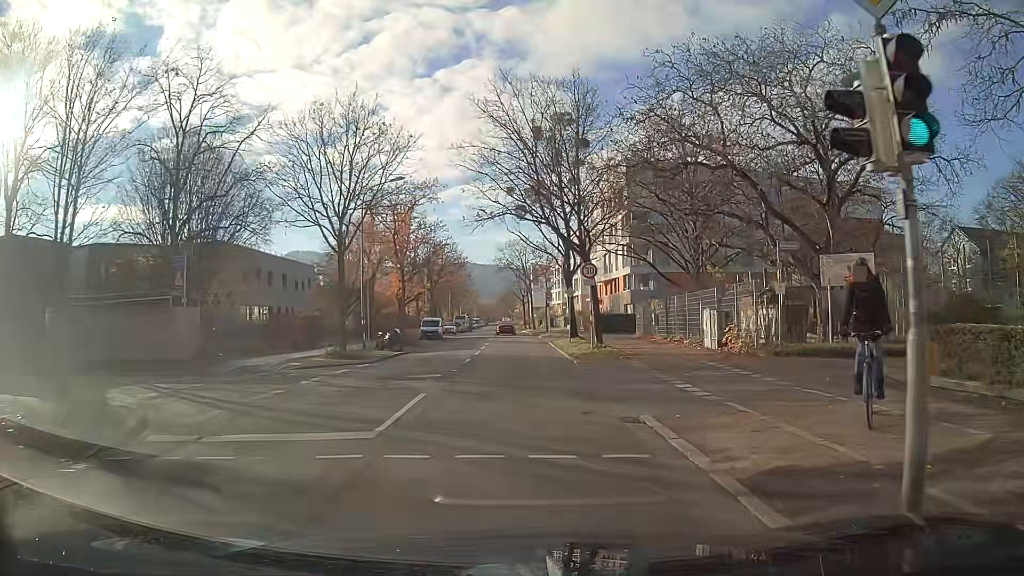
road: tertiary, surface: asphalt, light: Day
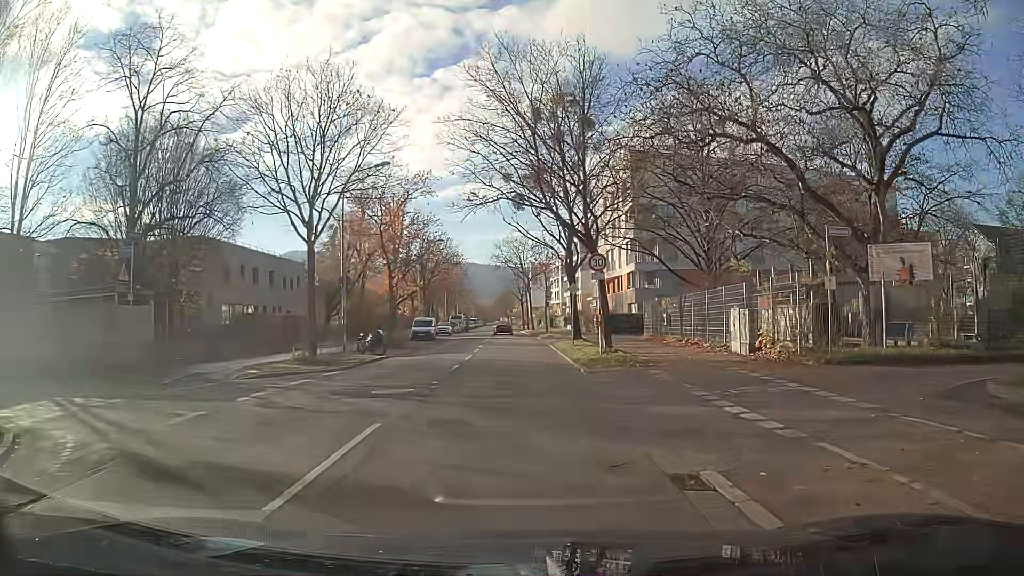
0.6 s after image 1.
(0.0, +3.5) m; -2°
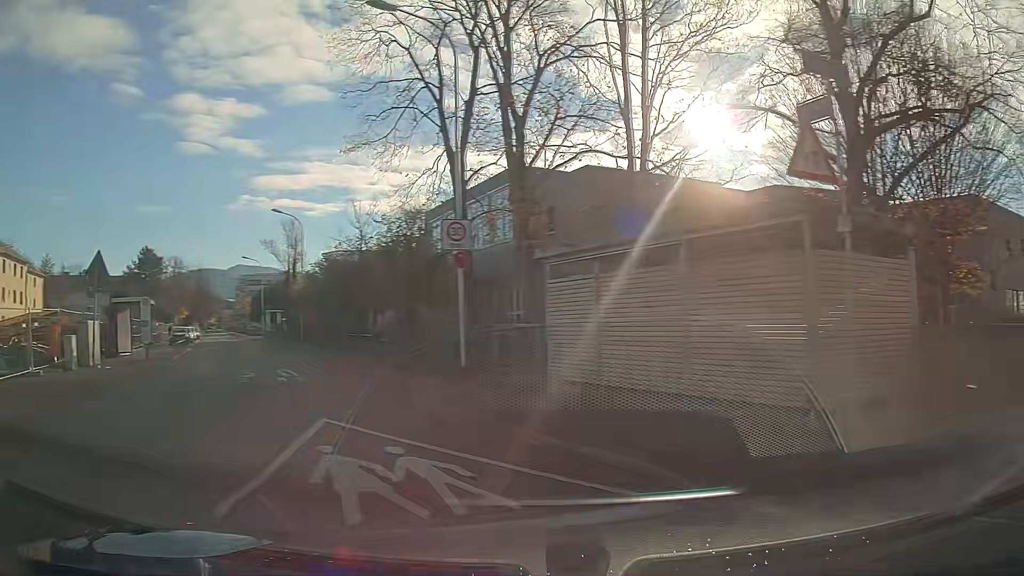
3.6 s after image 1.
(-6.9, +12.1) m; -70°
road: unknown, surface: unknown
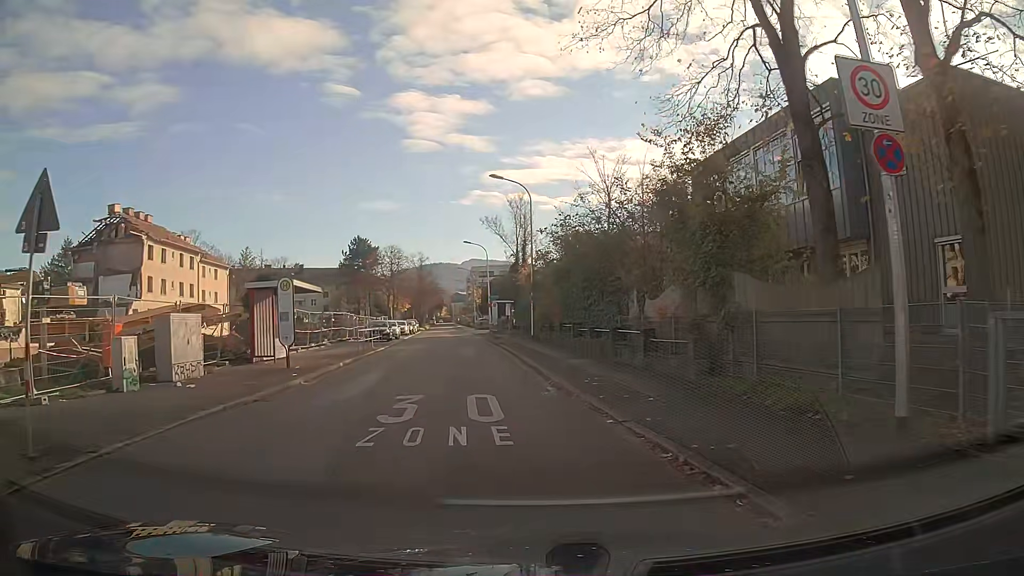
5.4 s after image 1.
(-1.8, +9.9) m; -16°
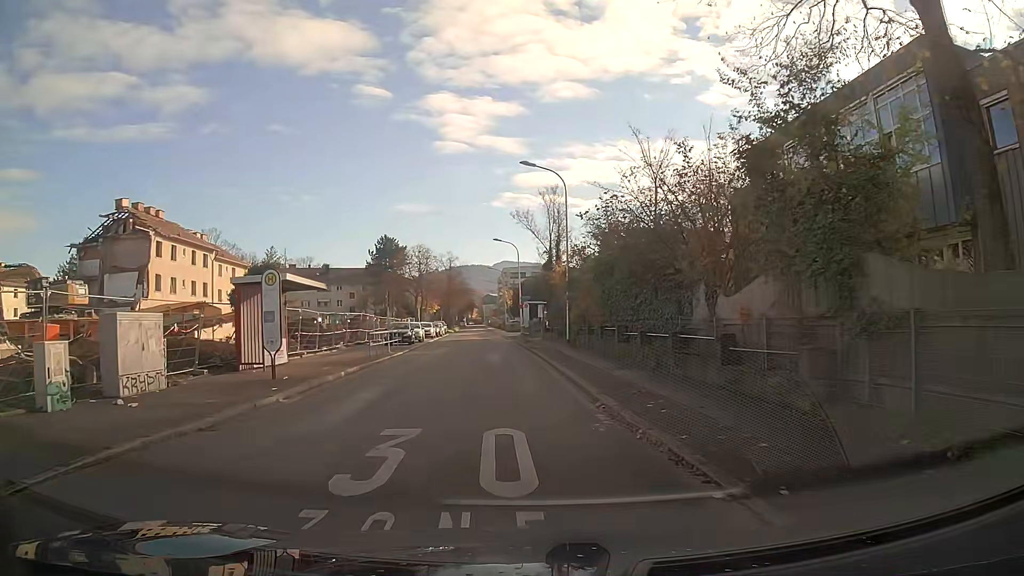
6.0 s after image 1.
(-0.1, +3.8) m; -2°
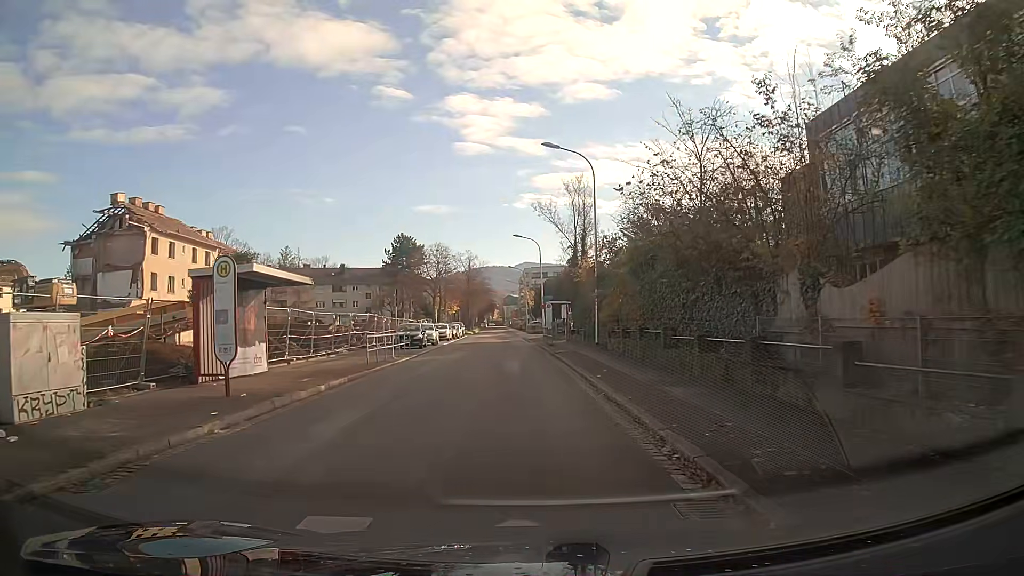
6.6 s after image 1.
(-0.1, +4.0) m; -2°
